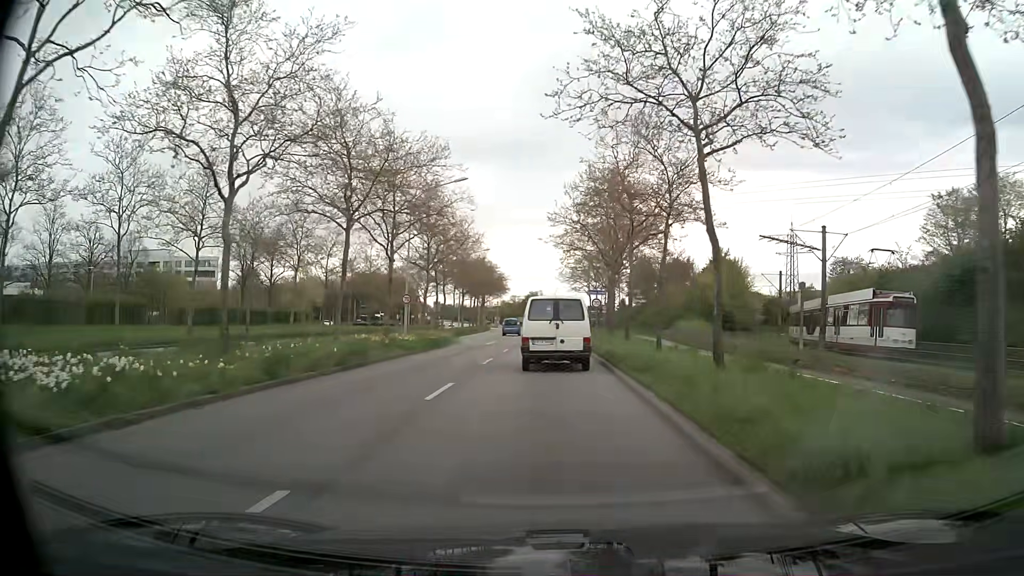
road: primary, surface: asphalt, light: Day
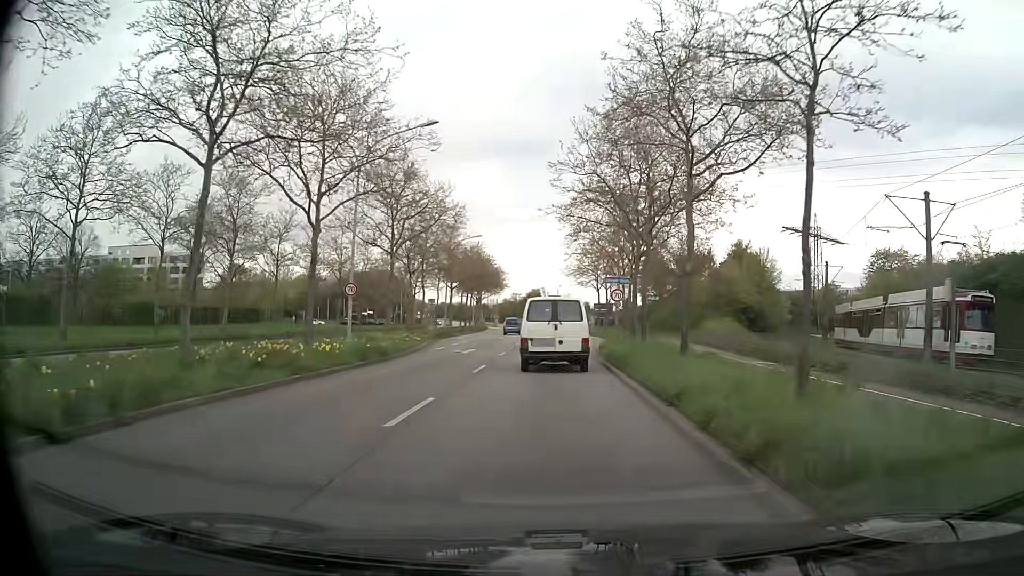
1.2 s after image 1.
(-0.1, +11.8) m; -1°
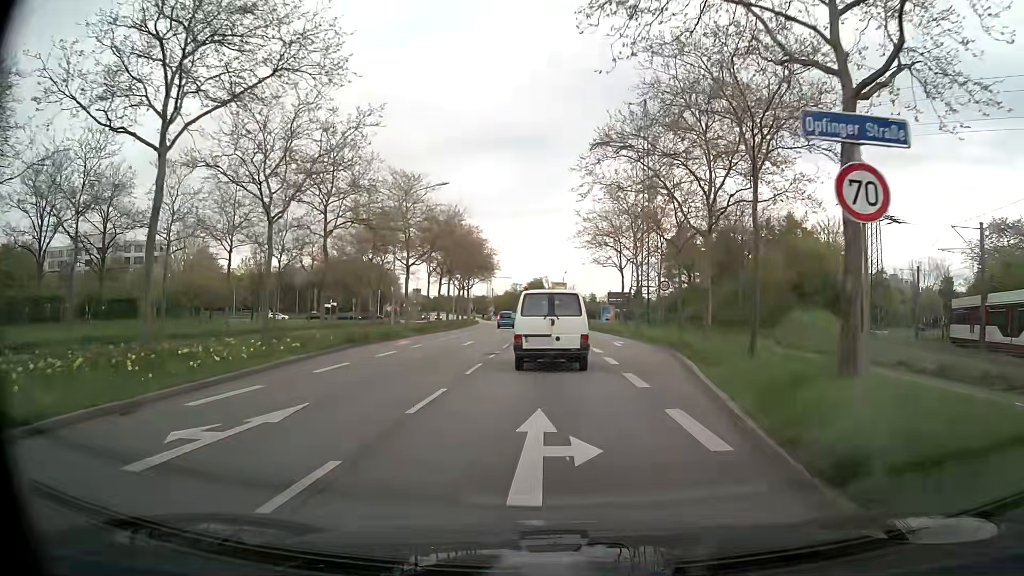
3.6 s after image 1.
(+0.1, +23.4) m; 0°
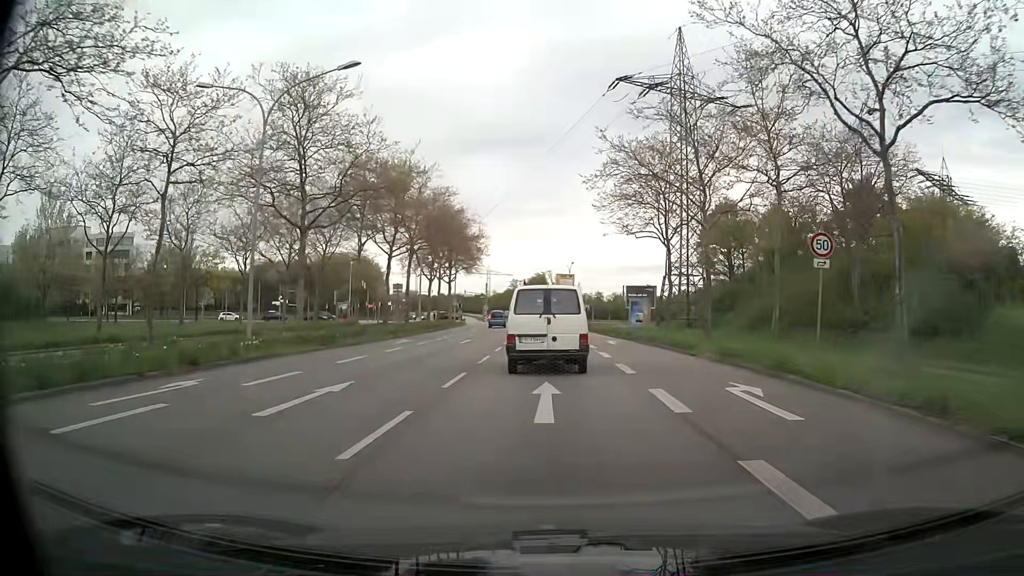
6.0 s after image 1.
(-0.1, +21.4) m; 0°
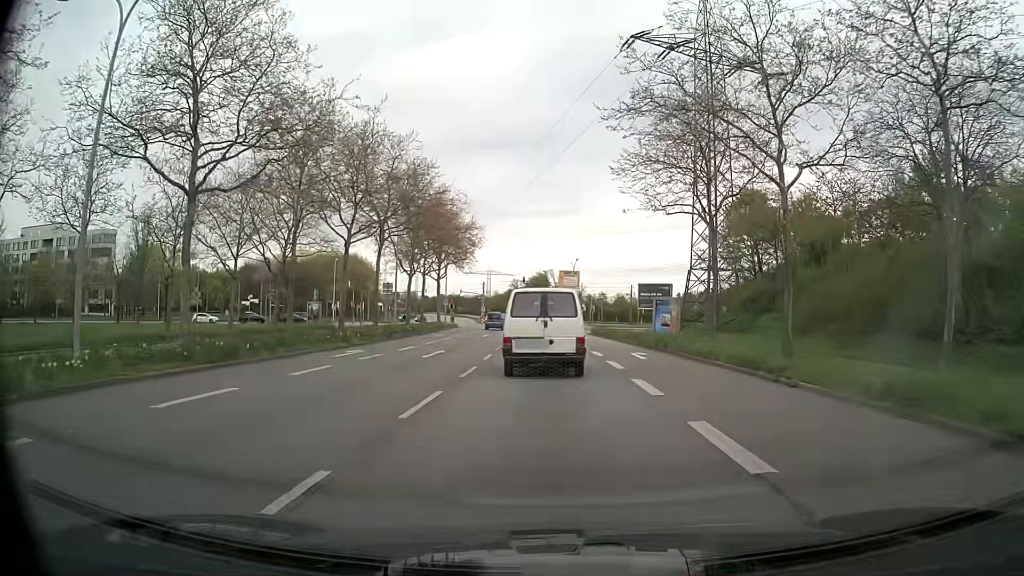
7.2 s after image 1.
(-0.1, +9.4) m; 0°
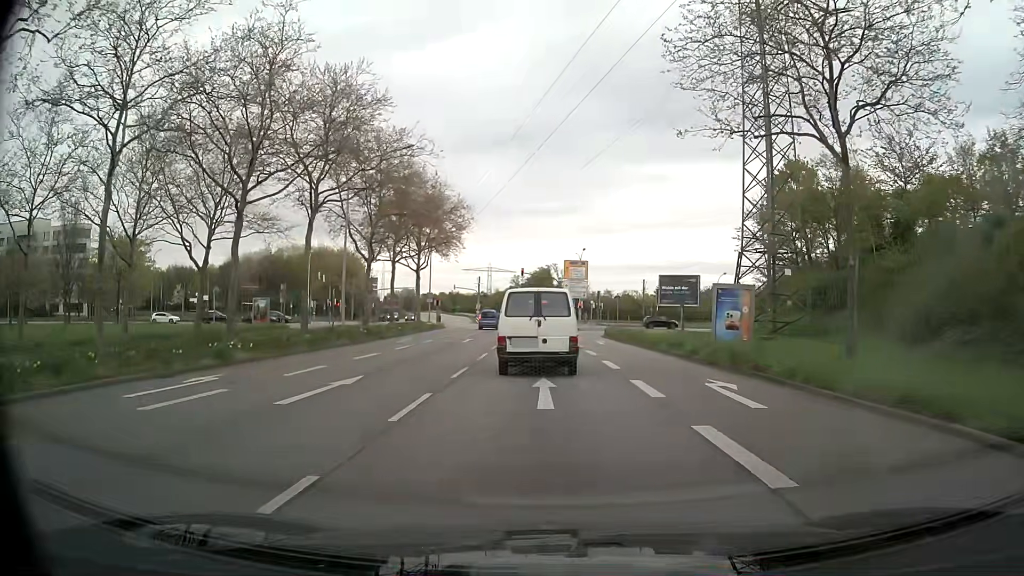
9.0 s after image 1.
(-0.1, +12.3) m; -2°
